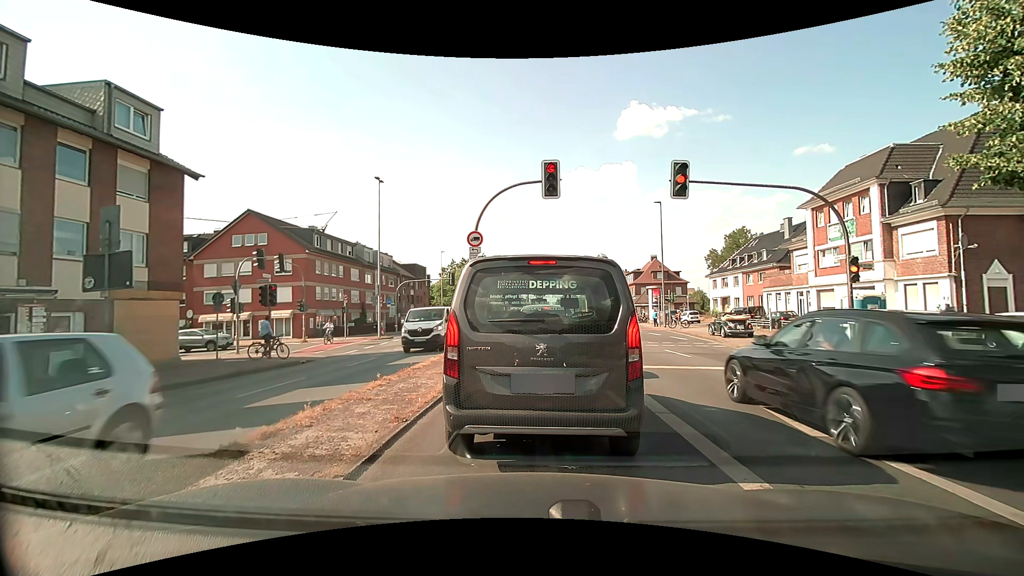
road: primary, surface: asphalt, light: Day
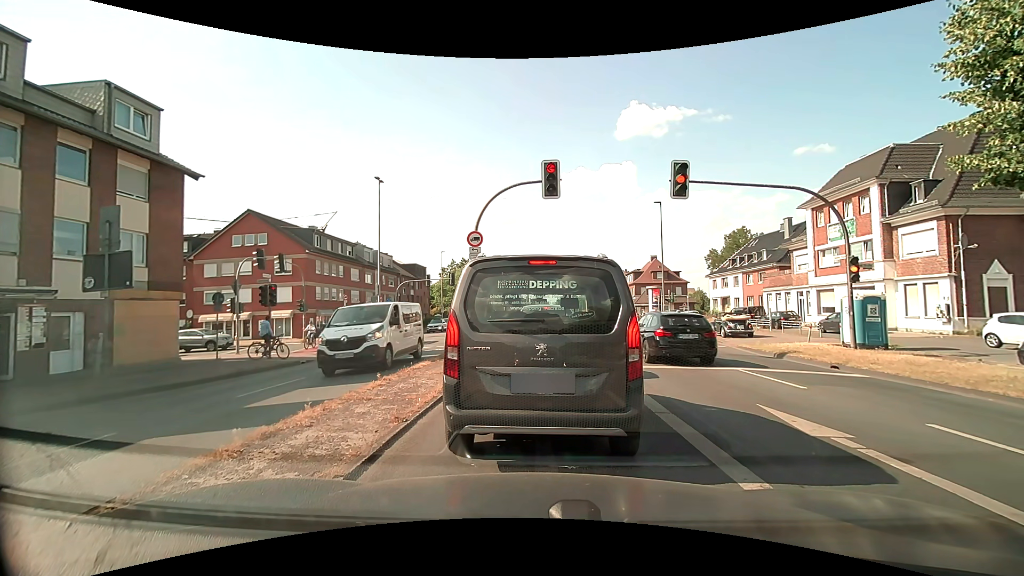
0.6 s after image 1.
(0.0, 0.0) m; 0°
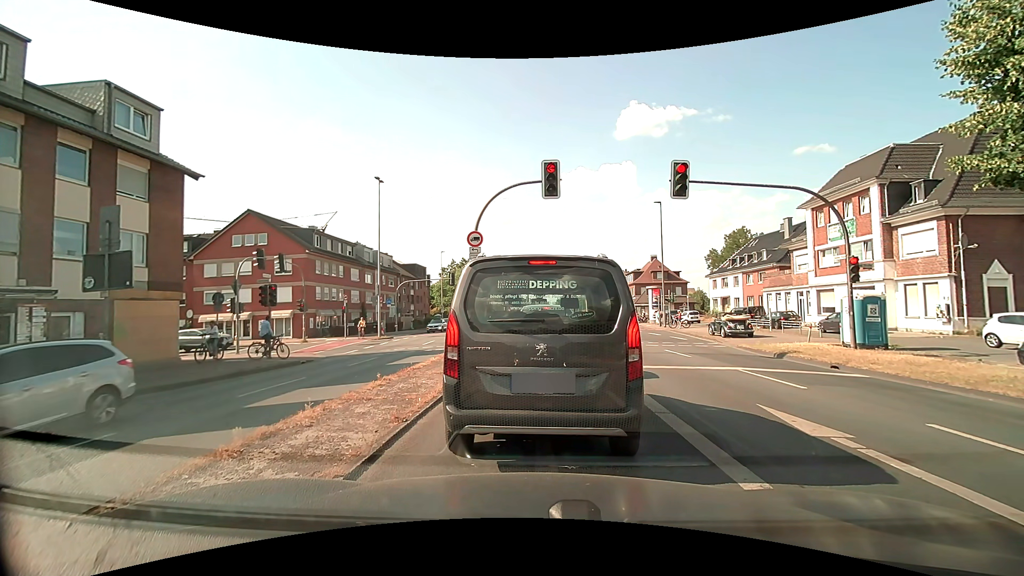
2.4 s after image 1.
(0.0, 0.0) m; 0°
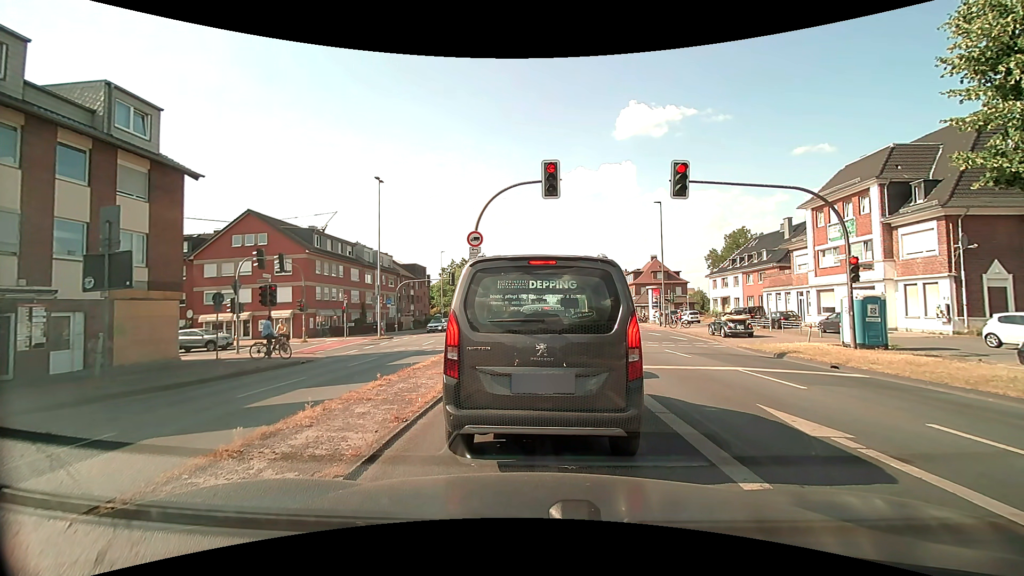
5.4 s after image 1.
(0.0, 0.0) m; 0°
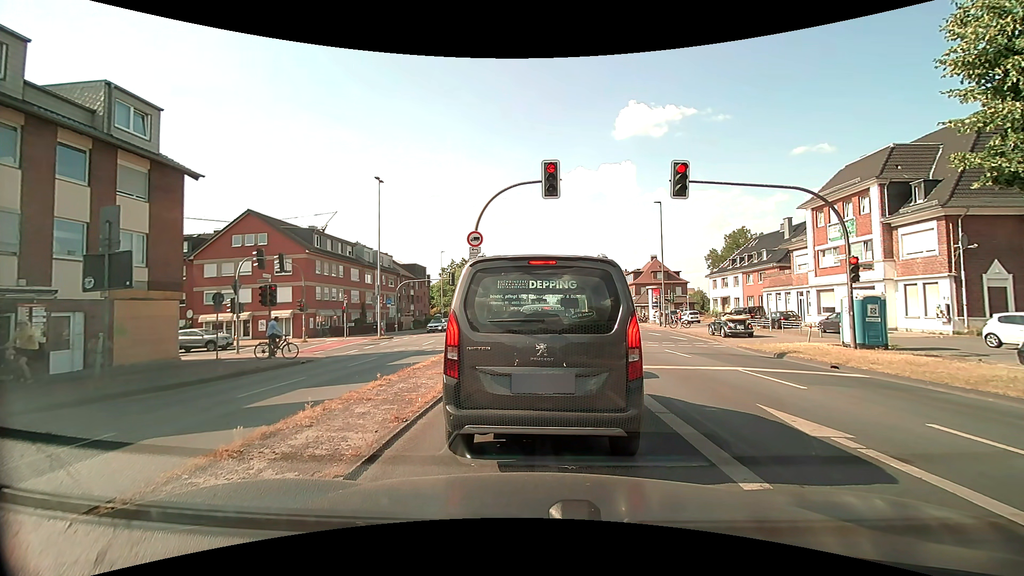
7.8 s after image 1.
(0.0, 0.0) m; 0°
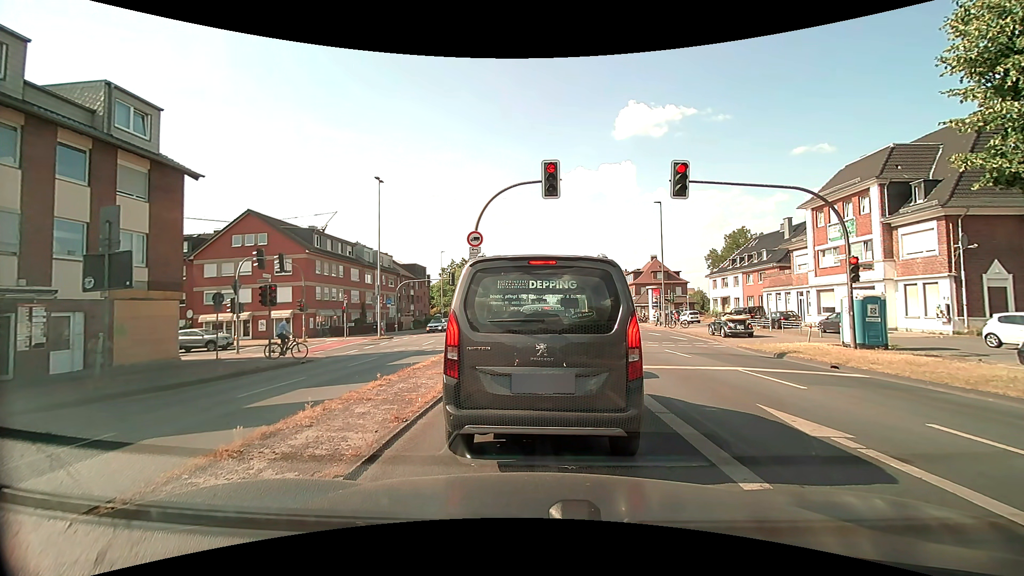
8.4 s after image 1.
(0.0, 0.0) m; 0°
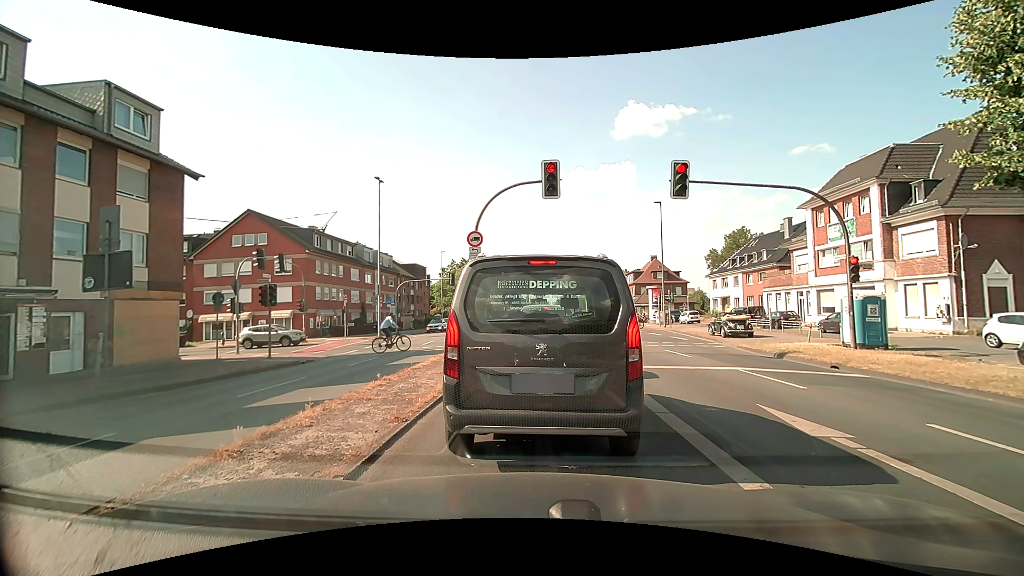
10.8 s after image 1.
(0.0, 0.0) m; 0°
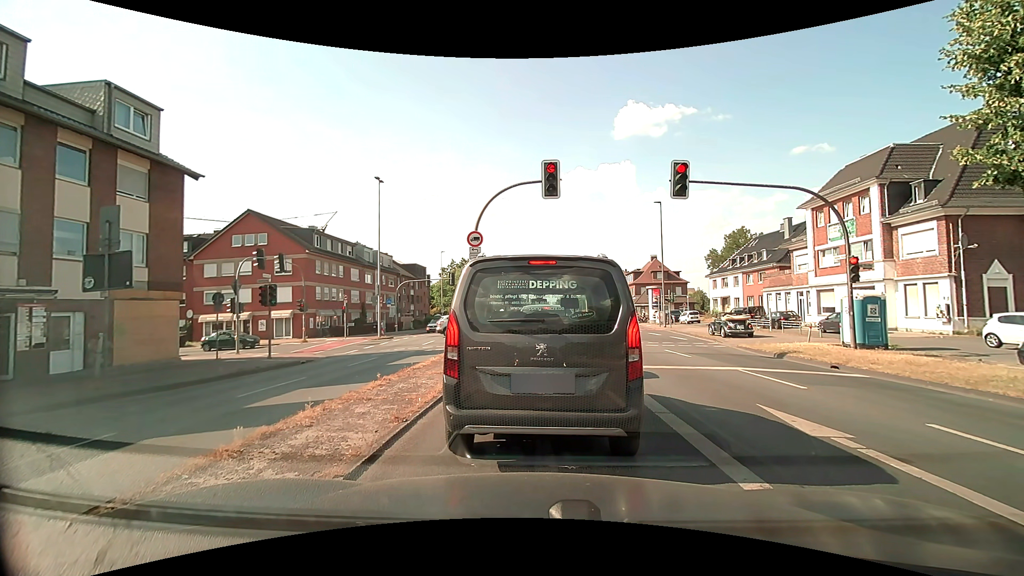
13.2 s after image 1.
(0.0, 0.0) m; 0°
(0, +10) (0, +20) (0, +30) (-4, +39) (-12, +44) (-22, +43) (-32, +41) (-42, +39) (-52, +38) (-62, +36) m
